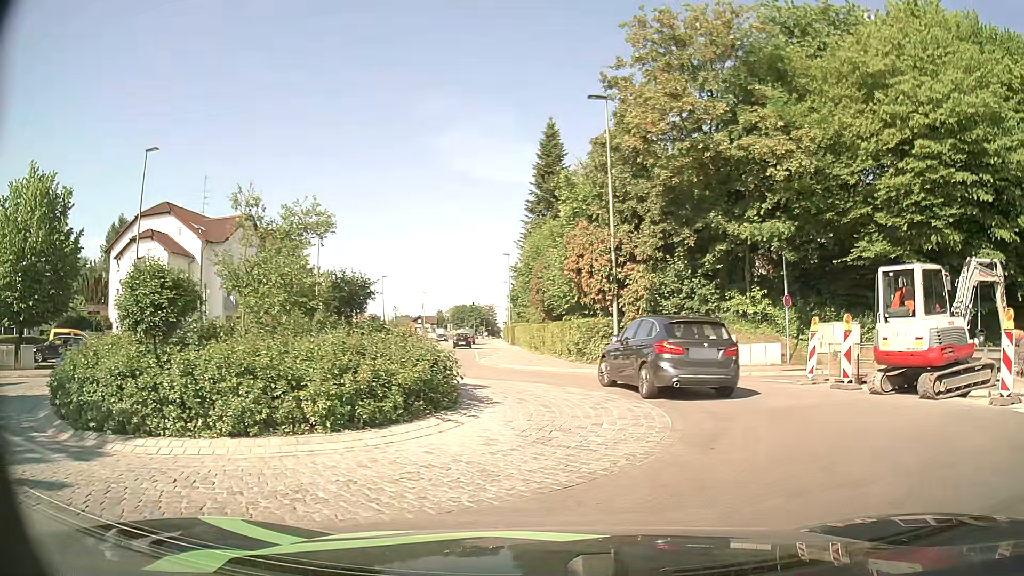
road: tertiary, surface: asphalt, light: Day
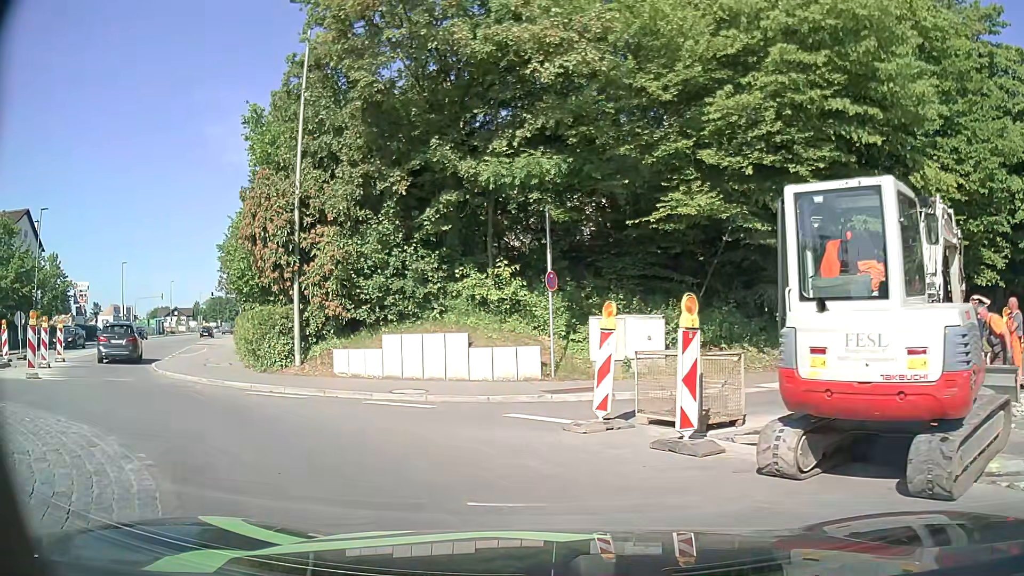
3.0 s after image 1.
(+2.1, +7.8) m; +22°
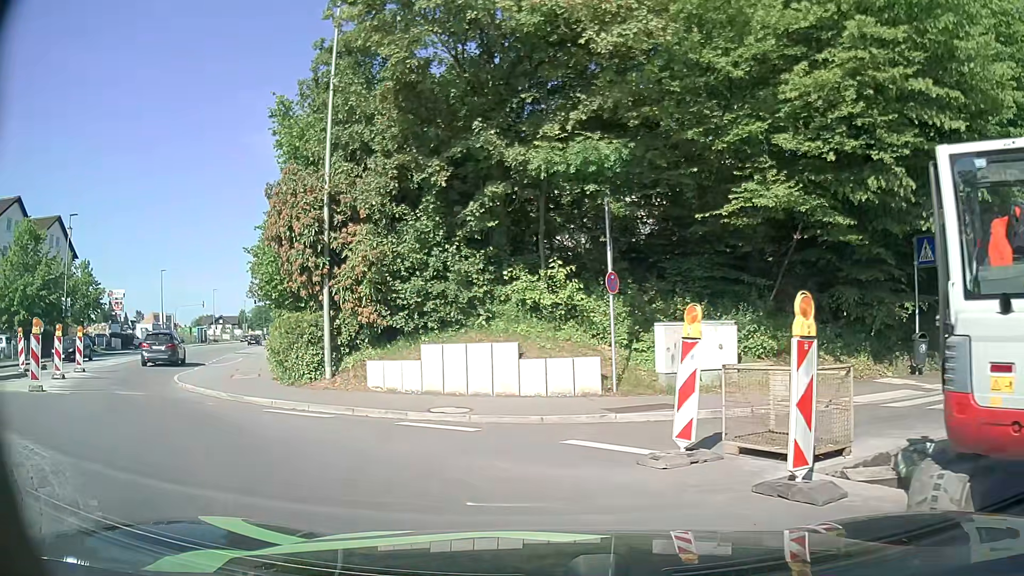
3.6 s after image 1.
(-0.1, +1.7) m; -5°
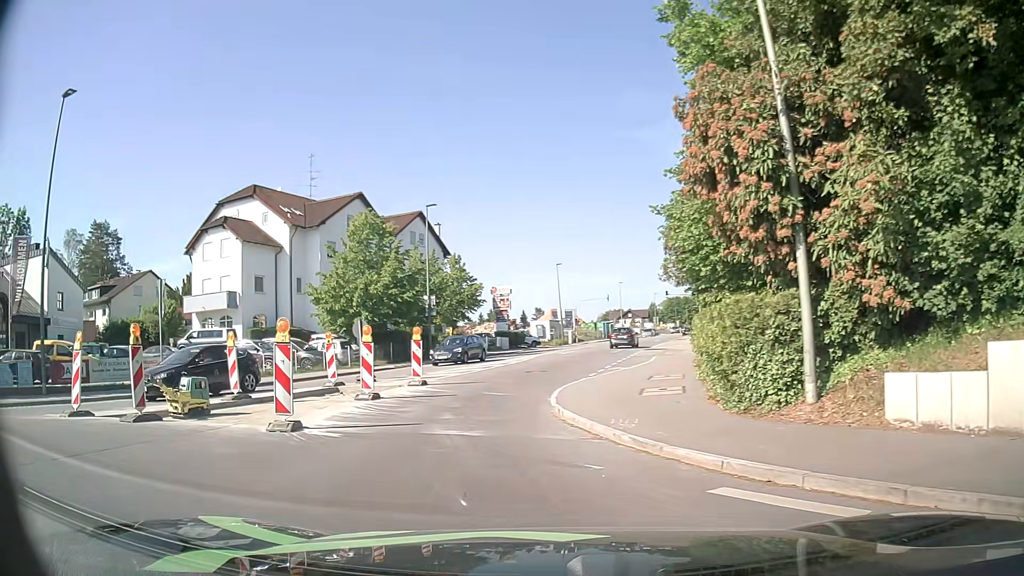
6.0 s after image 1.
(-1.8, +6.2) m; -34°
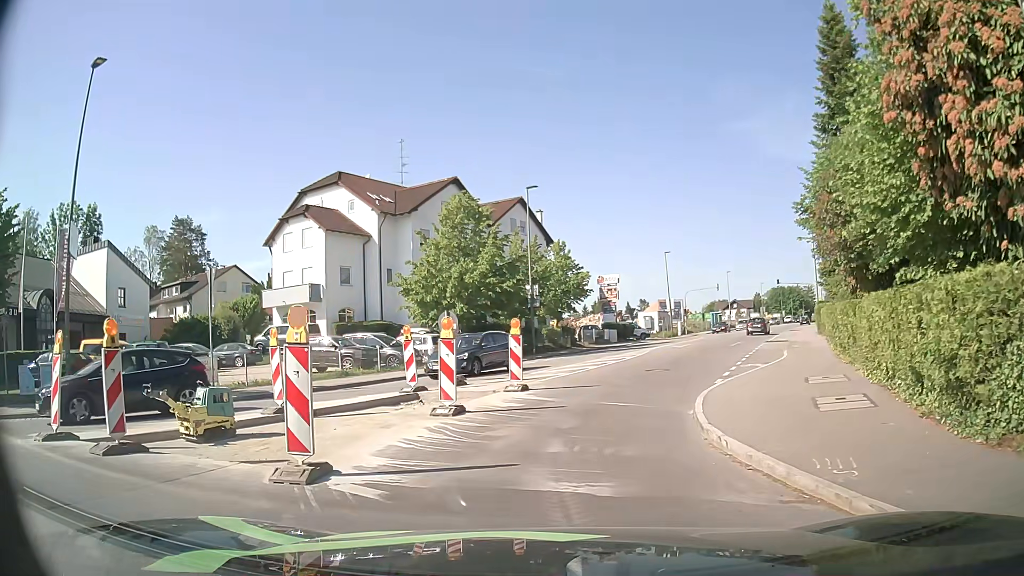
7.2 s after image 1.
(-0.4, +3.7) m; -11°
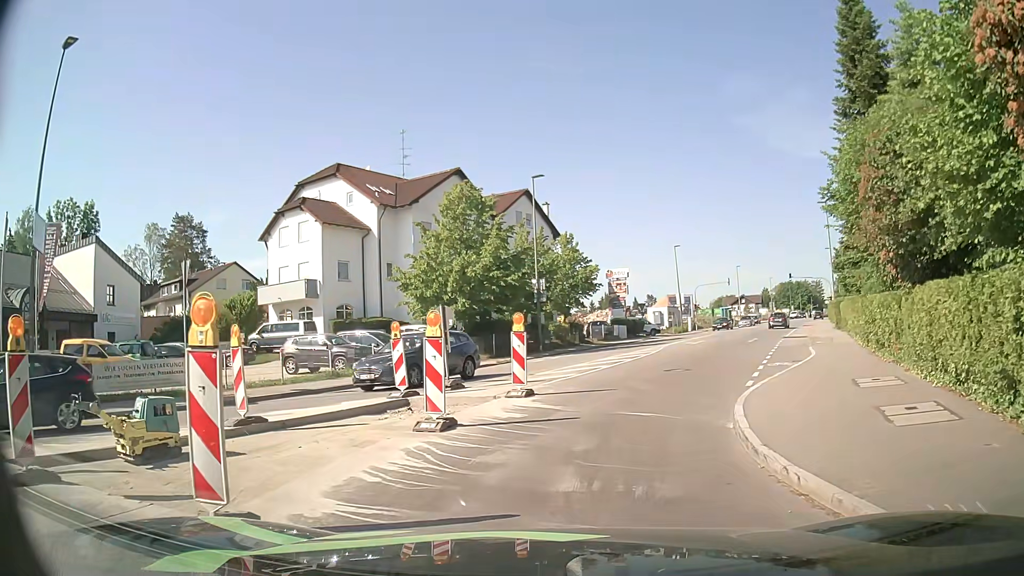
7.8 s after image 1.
(0.0, +2.1) m; 0°
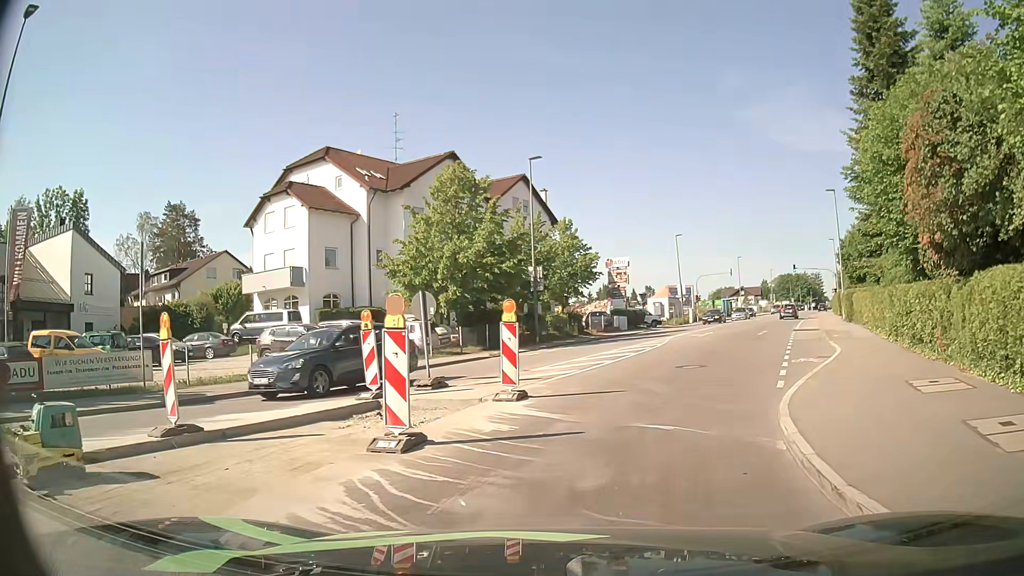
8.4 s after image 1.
(0.0, +2.2) m; 0°
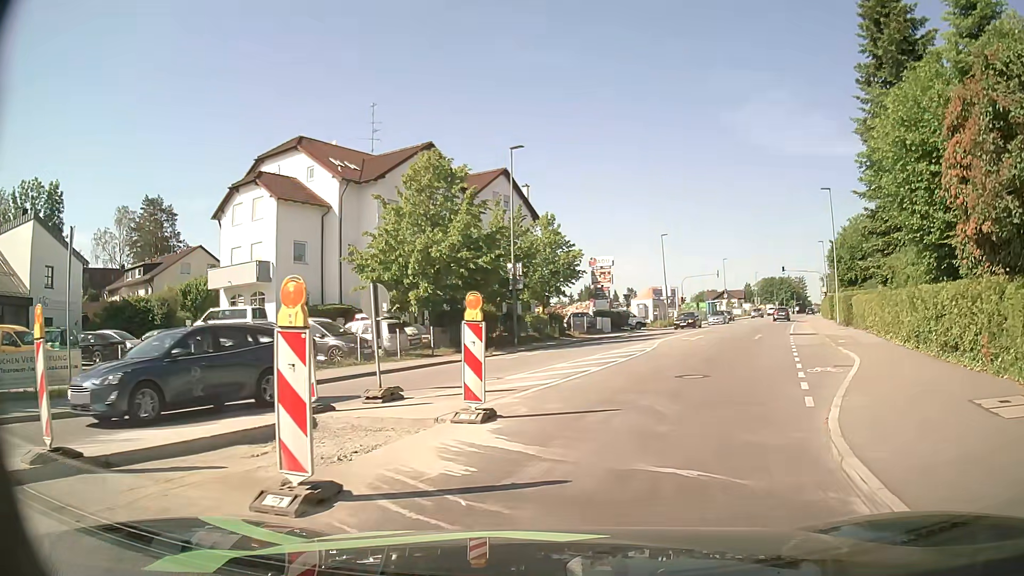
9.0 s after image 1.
(0.0, +2.5) m; +2°
(+1, +10) (+5, +19) (+8, +29) (+12, +38) (+16, +47) (+19, +57) (+23, +66) (+27, +75) (+31, +84) (+35, +93) m
